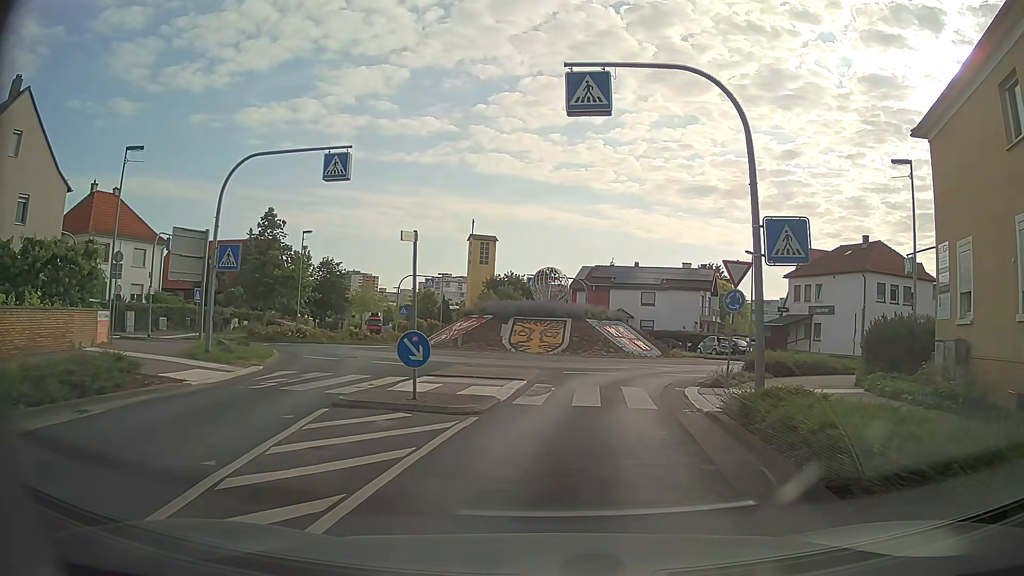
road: secondary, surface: asphalt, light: Day
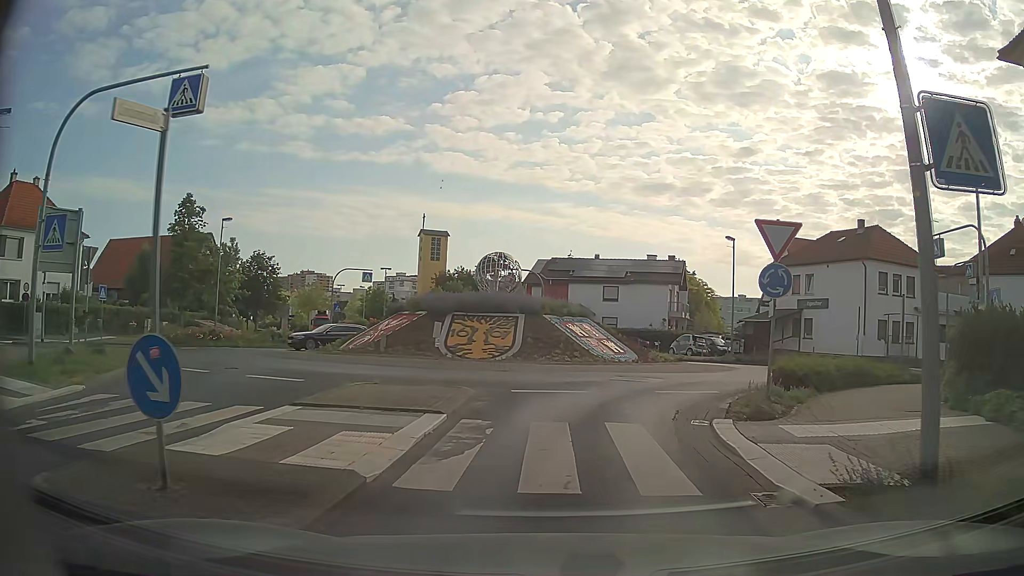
(+0.3, +6.4) m; +4°
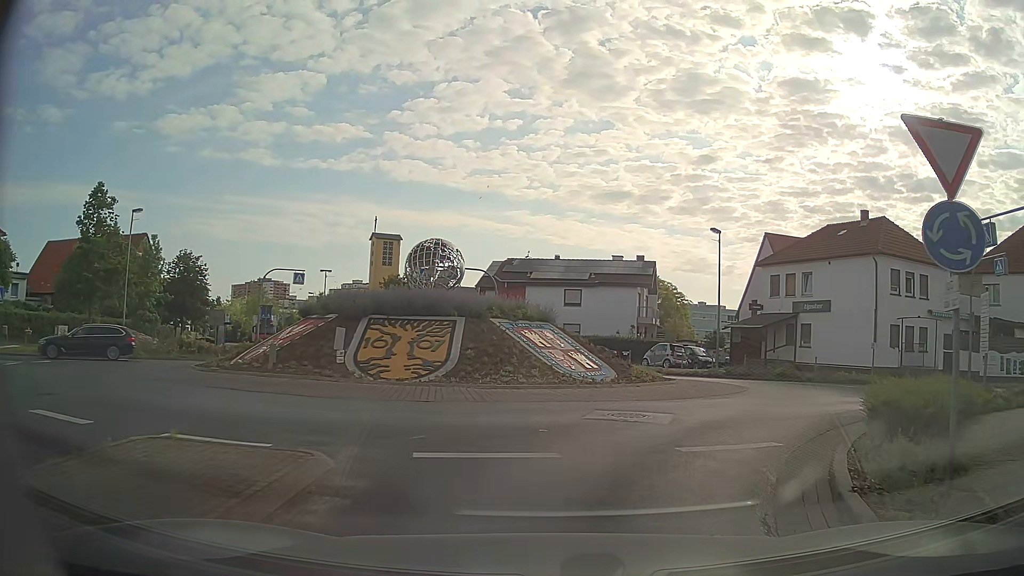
(+0.2, +6.4) m; +4°
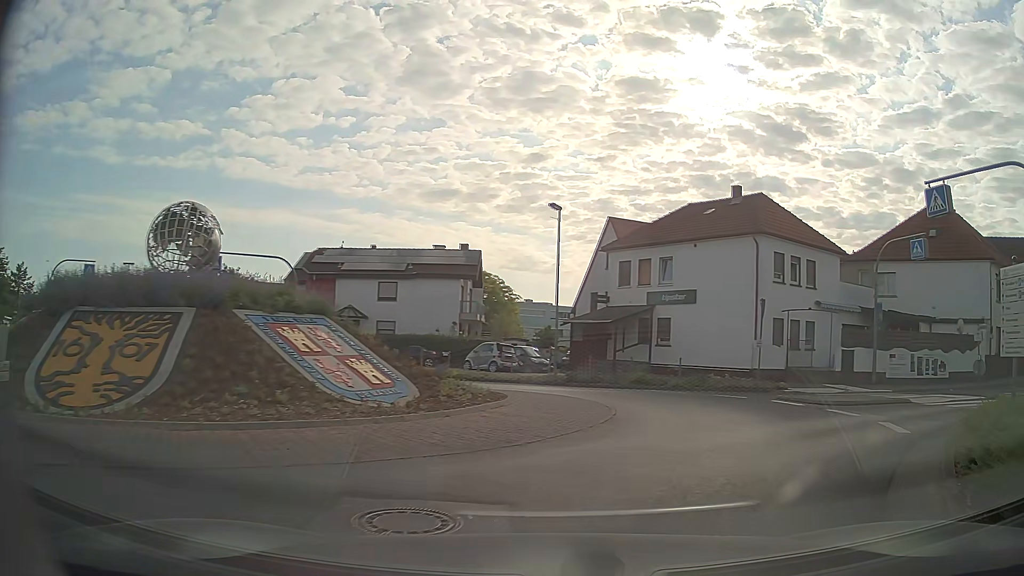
(+0.6, +6.4) m; +15°
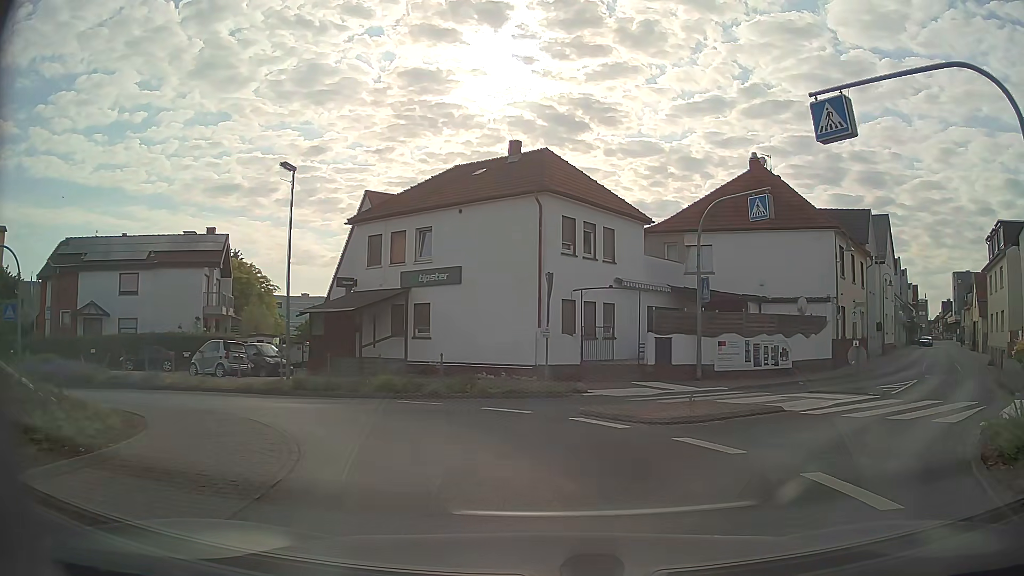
(+1.1, +6.3) m; +17°
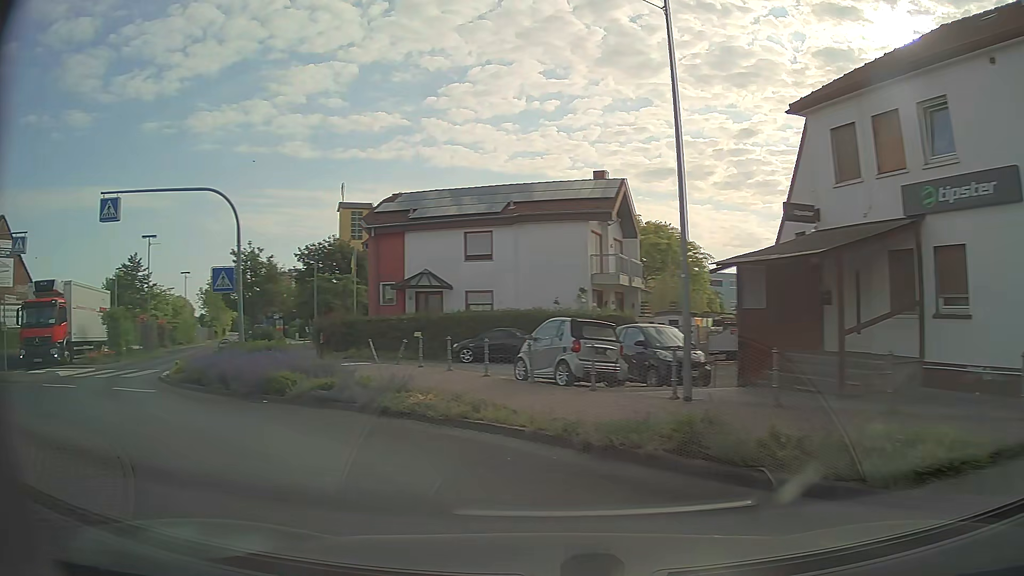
(-2.7, +12.6) m; -37°
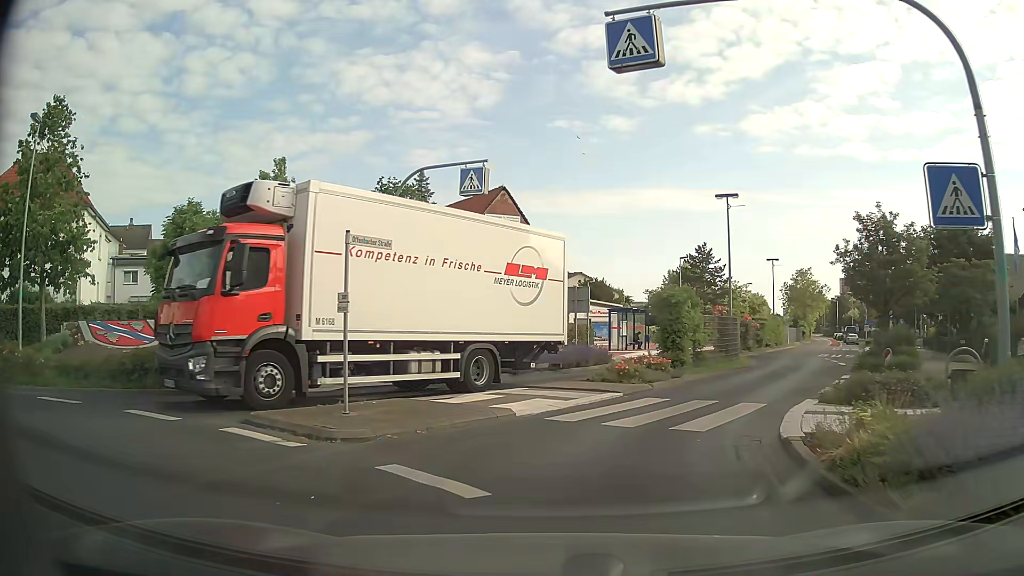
(-6.7, +11.6) m; -49°
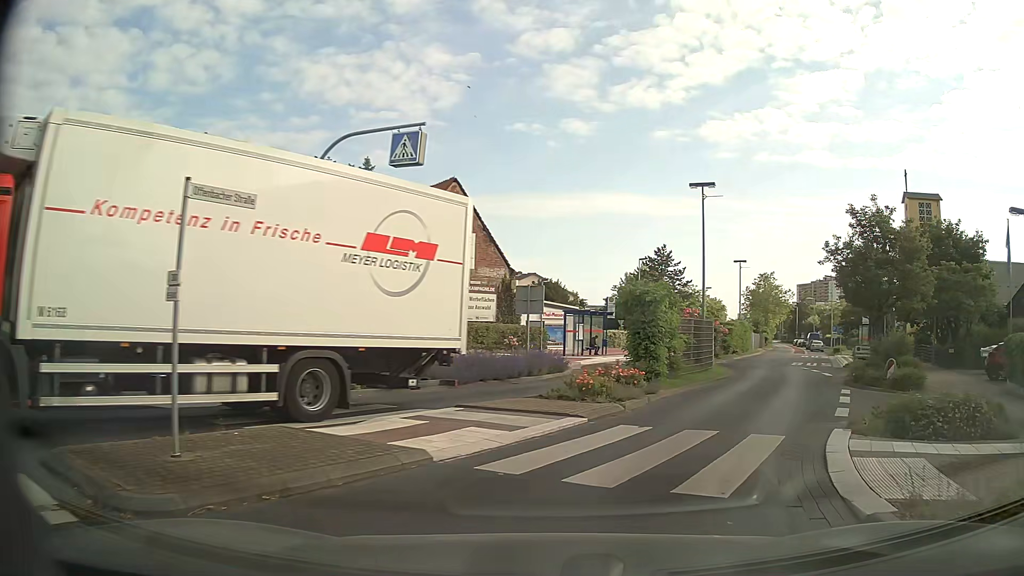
(0.0, +3.6) m; +3°
(+2, +10) (+6, +19) (+10, +28) (+13, +38) (+16, +47) (+20, +56) (+24, +66) (+28, +75) (+31, +84) (+35, +93) m
